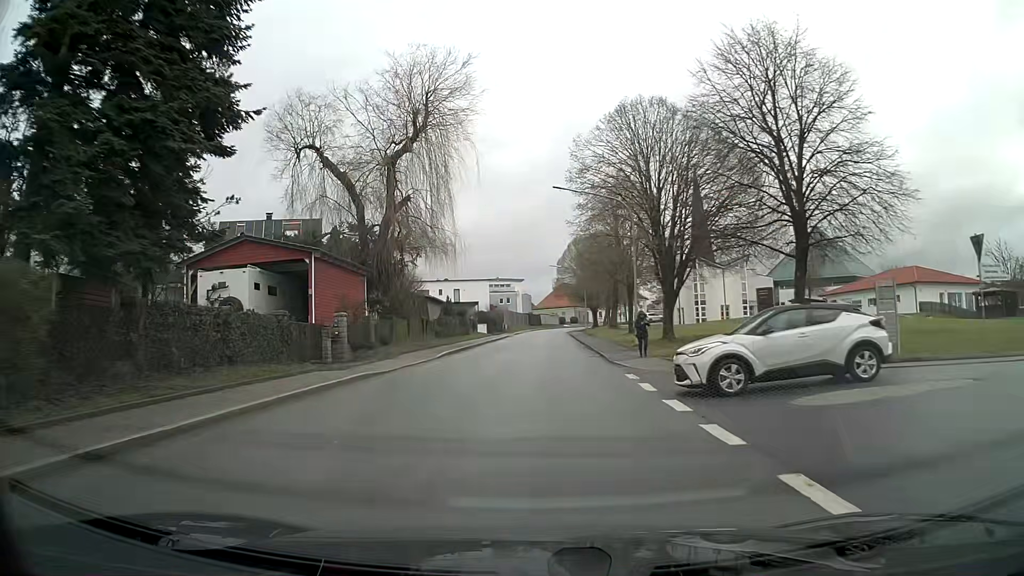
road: tertiary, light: Day
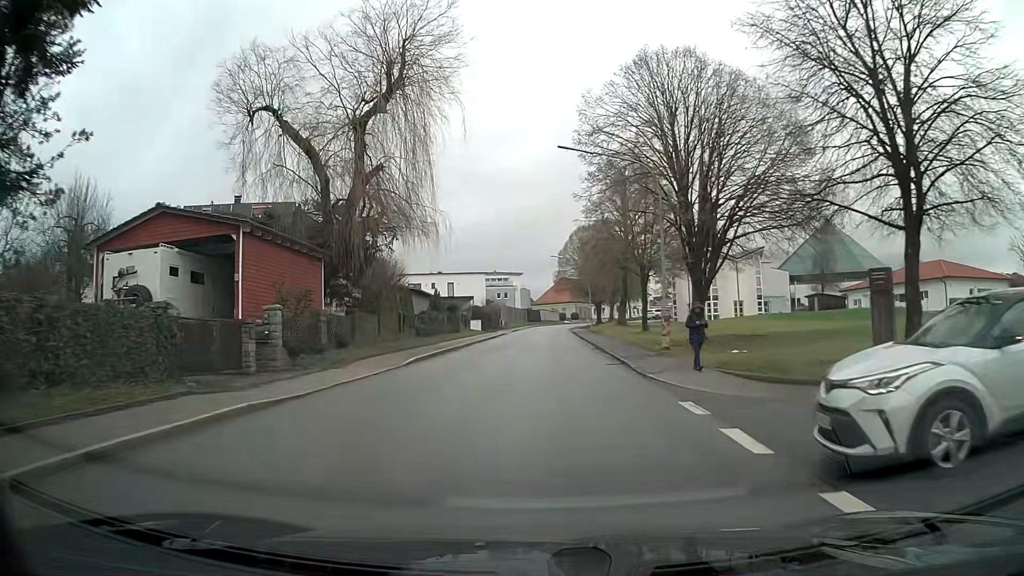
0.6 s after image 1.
(+0.1, +6.8) m; +1°
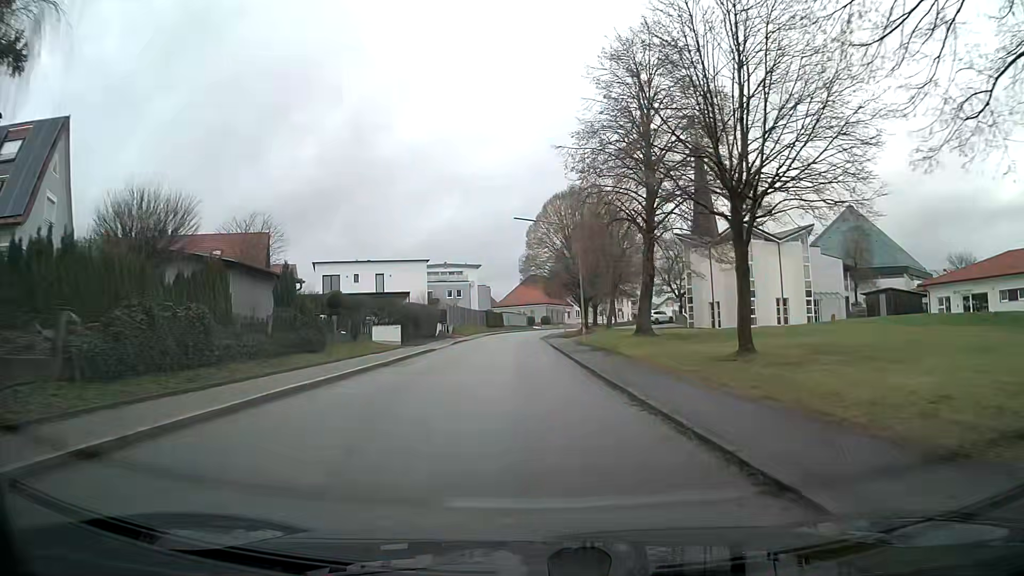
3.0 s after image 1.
(+0.6, +26.7) m; +2°
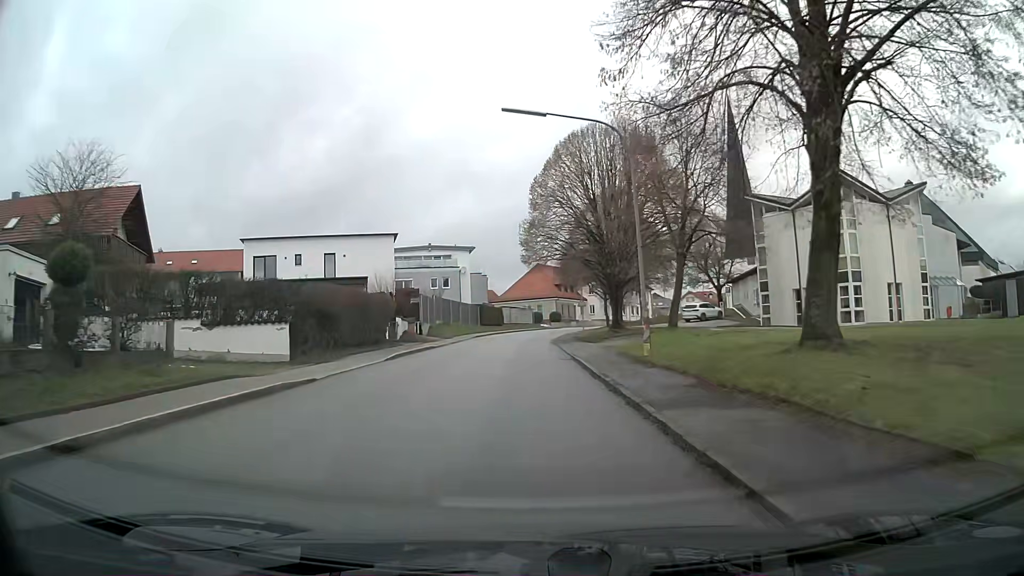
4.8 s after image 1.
(-0.2, +20.2) m; -1°
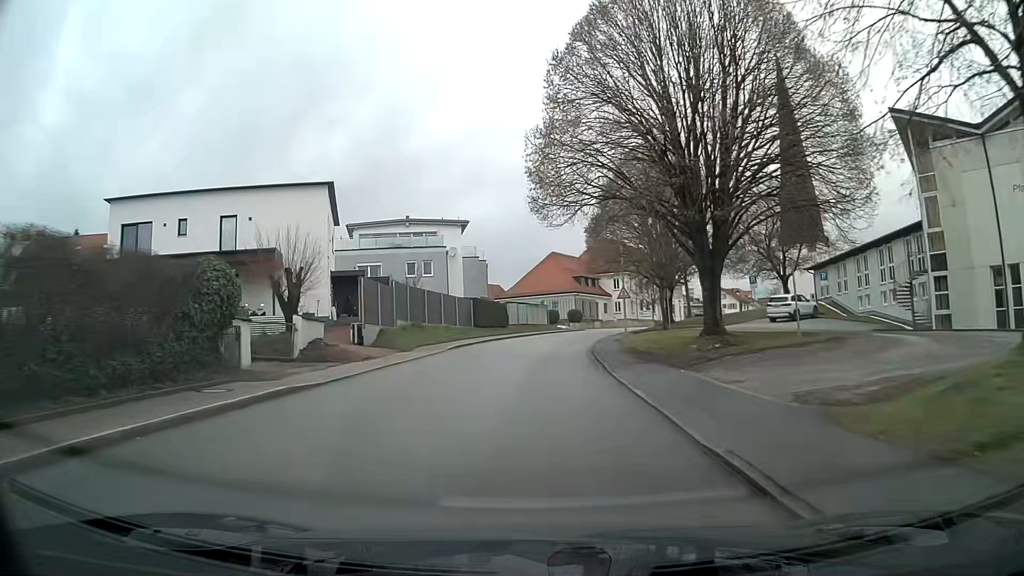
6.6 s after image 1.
(-0.2, +20.6) m; -1°
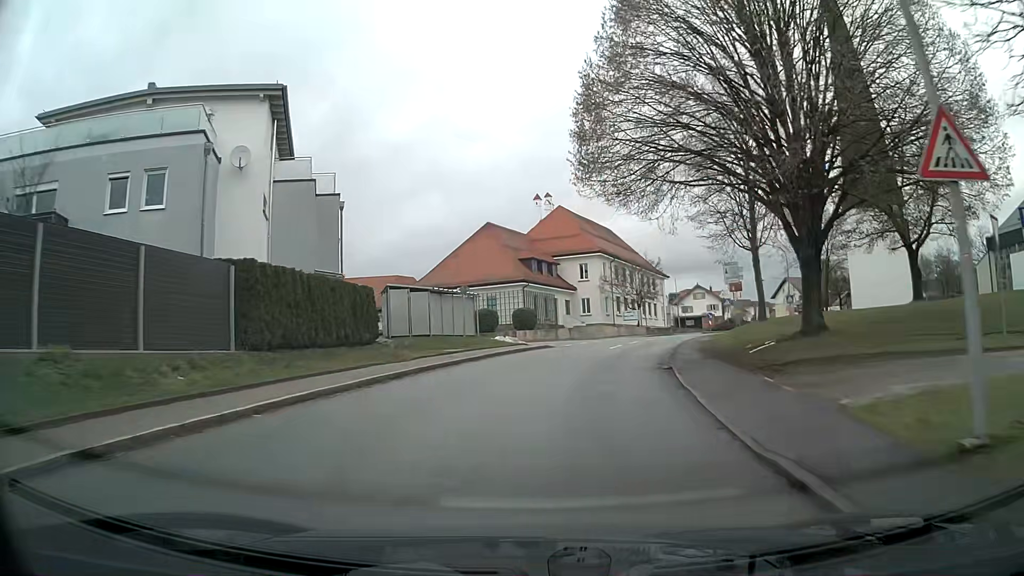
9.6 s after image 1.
(+1.3, +34.7) m; +6°
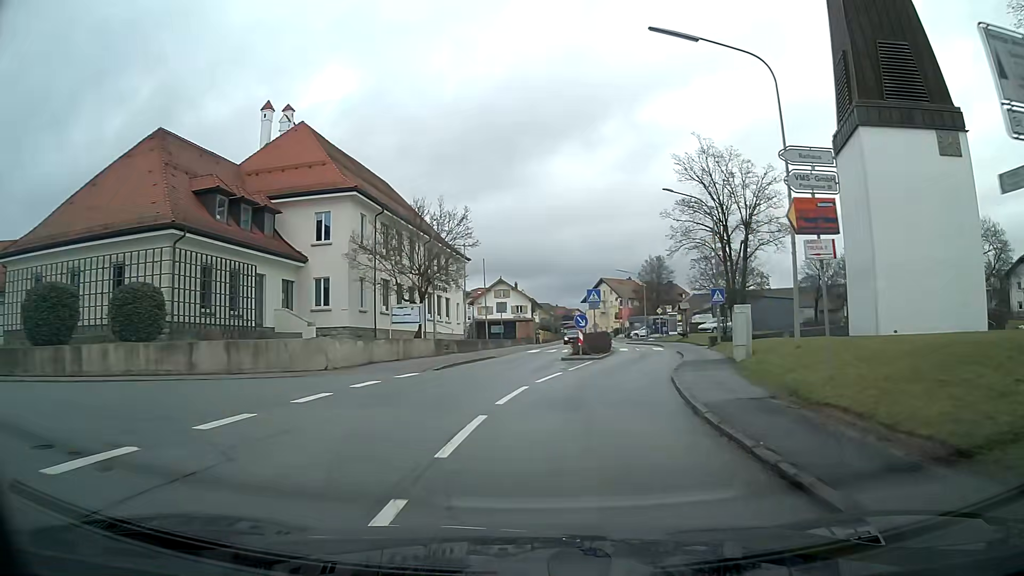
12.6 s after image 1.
(+4.8, +32.2) m; +19°
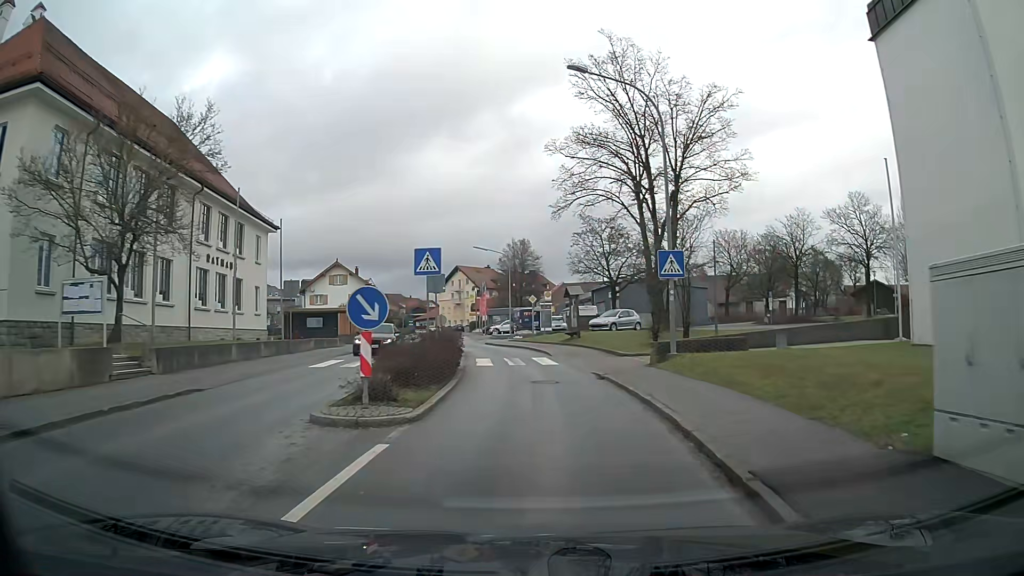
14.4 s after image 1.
(+1.8, +17.3) m; +11°
(0, +10) (0, +20) (-2, +30) (-4, +40) (-5, +50) (-7, +59) (-8, +69) (-9, +79) (-11, +89) (-12, +99) m
